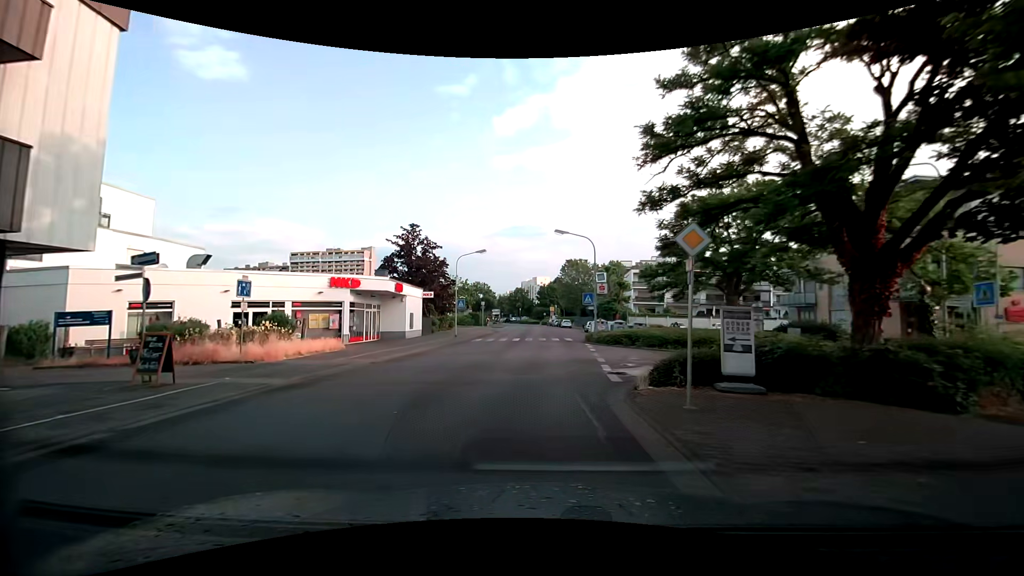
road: tertiary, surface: asphalt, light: Day
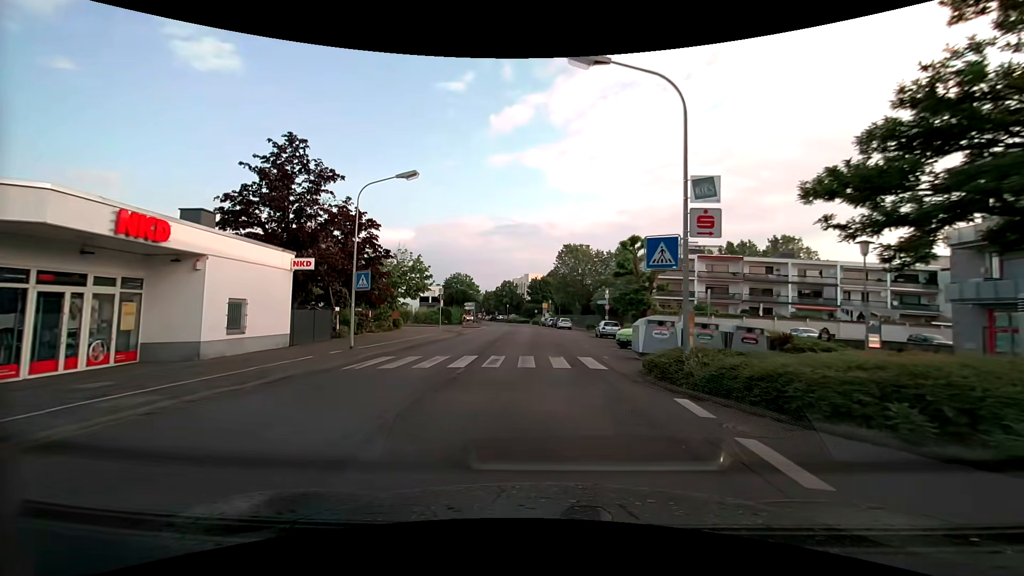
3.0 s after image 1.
(+0.8, +22.9) m; +2°
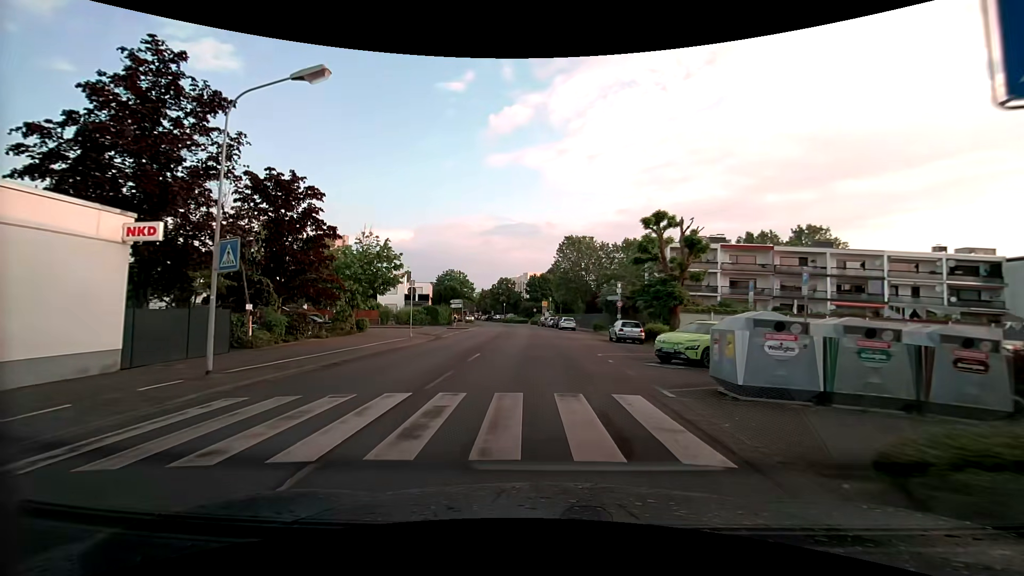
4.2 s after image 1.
(+0.1, +9.3) m; 0°
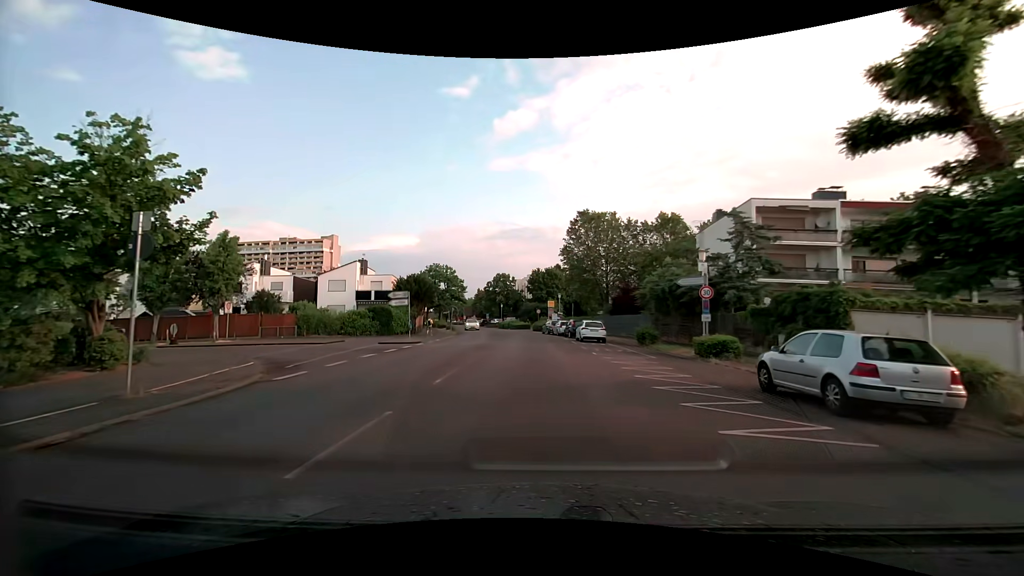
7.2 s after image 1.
(0.0, +23.1) m; 0°
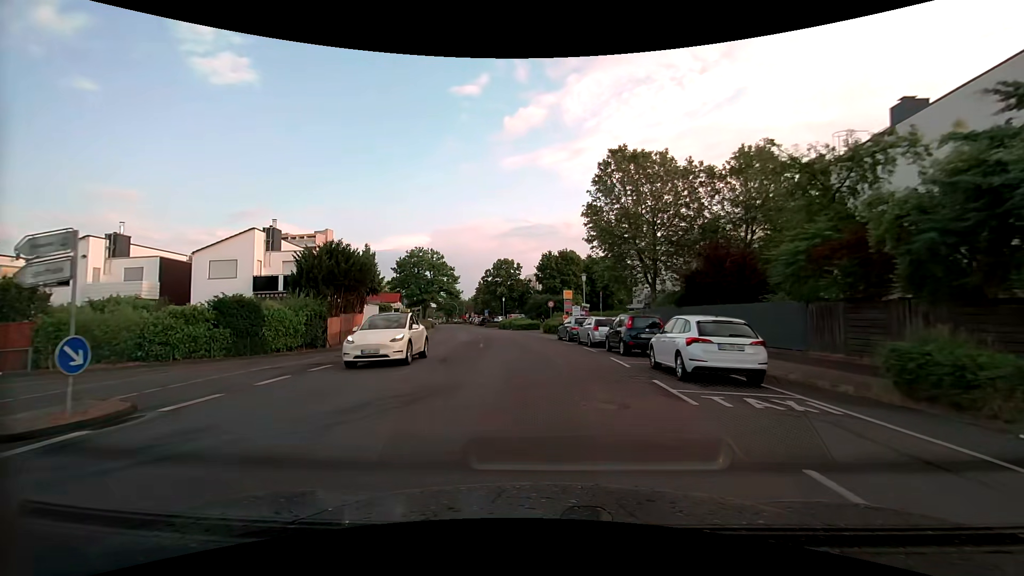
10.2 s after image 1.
(-0.2, +22.7) m; -1°
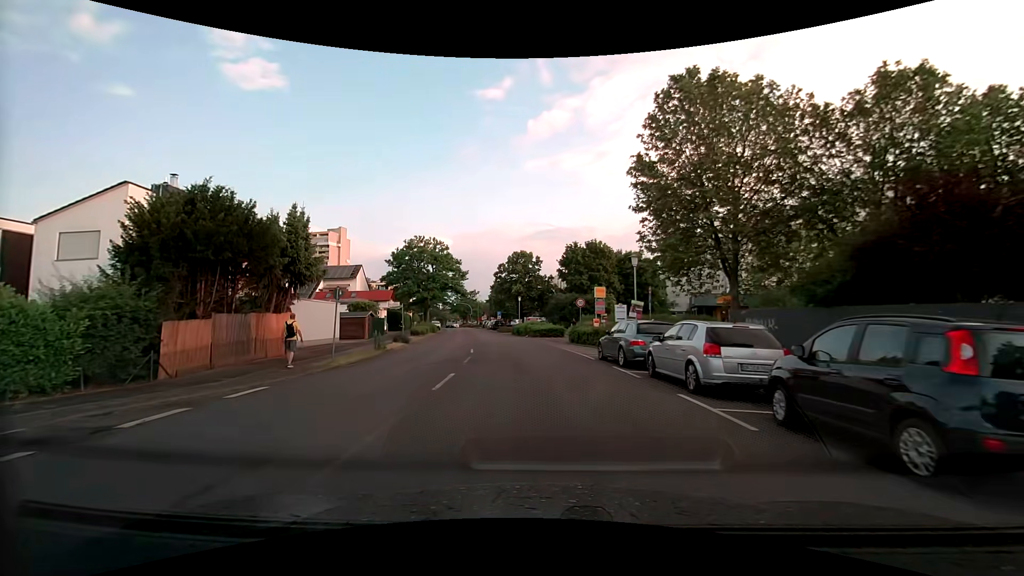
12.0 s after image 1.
(-0.3, +13.5) m; -2°
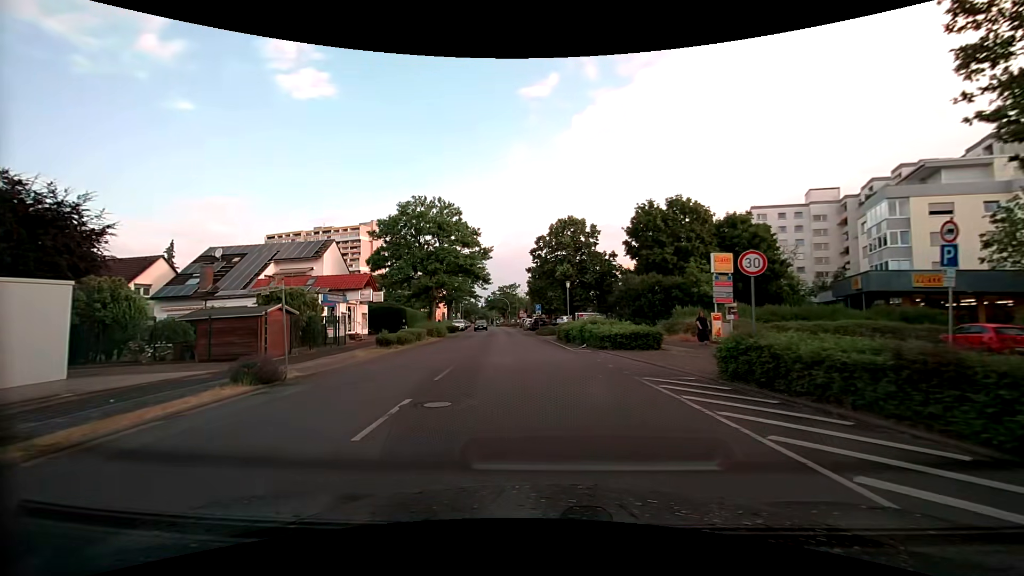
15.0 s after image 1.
(-1.2, +22.2) m; -6°
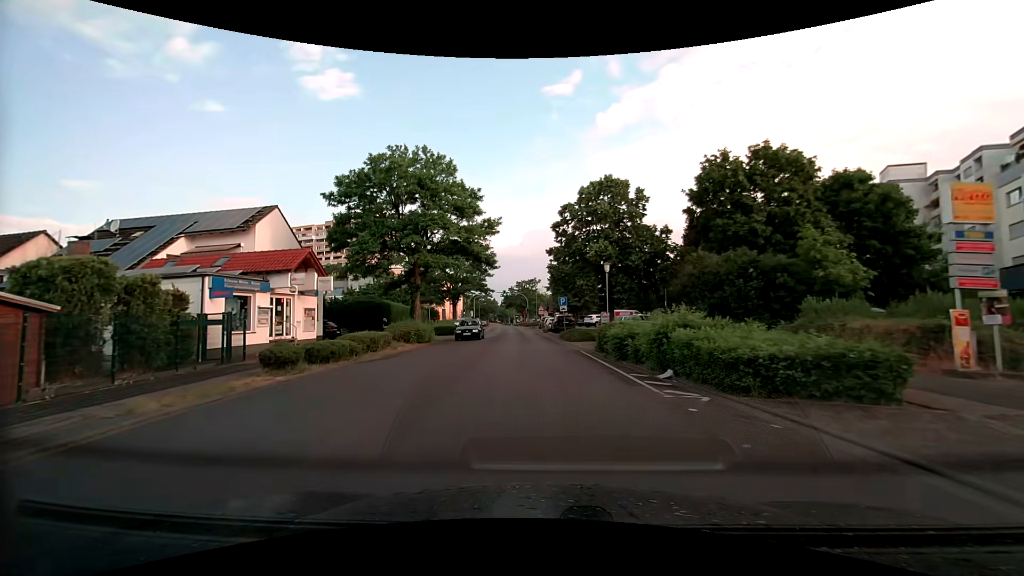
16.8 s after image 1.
(-0.3, +13.5) m; -2°
